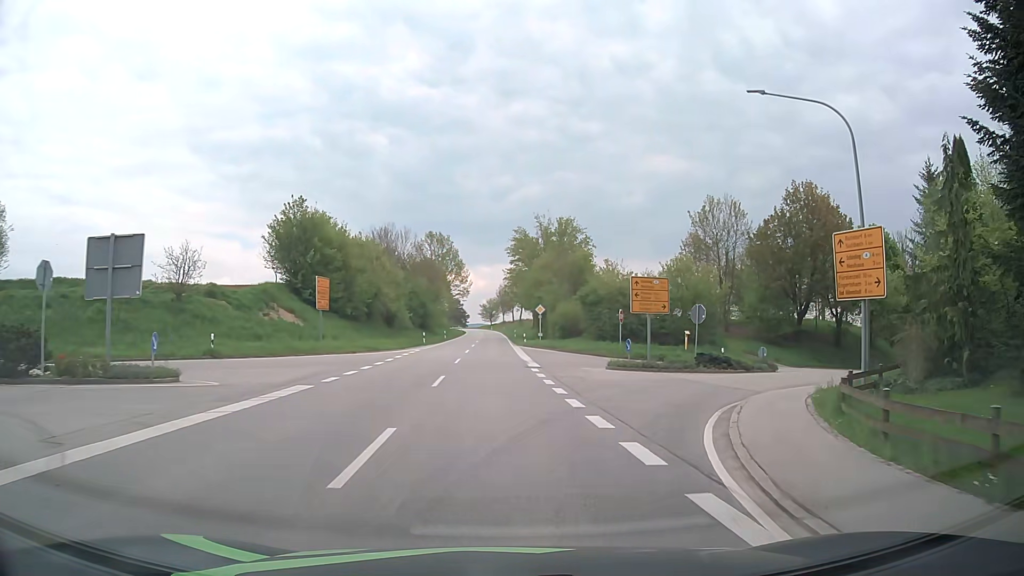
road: secondary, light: Day
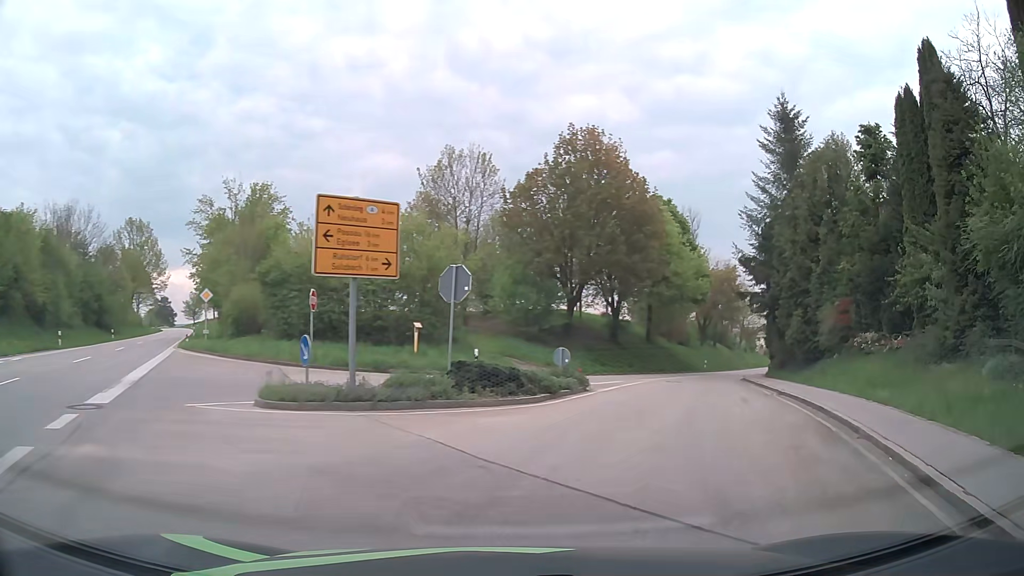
(+2.8, +16.3) m; +24°
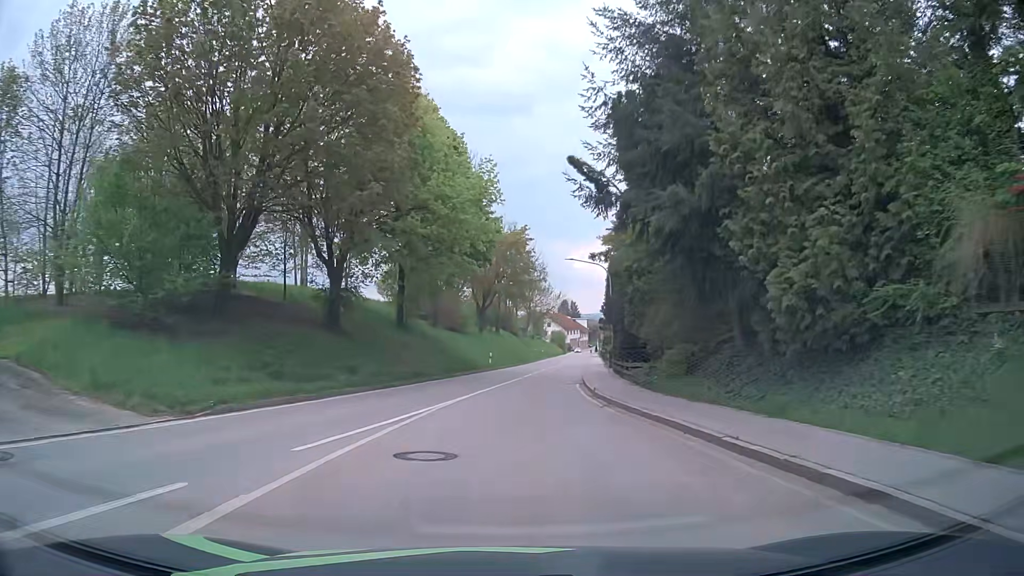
(+5.5, +22.7) m; +20°
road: tertiary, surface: asphalt
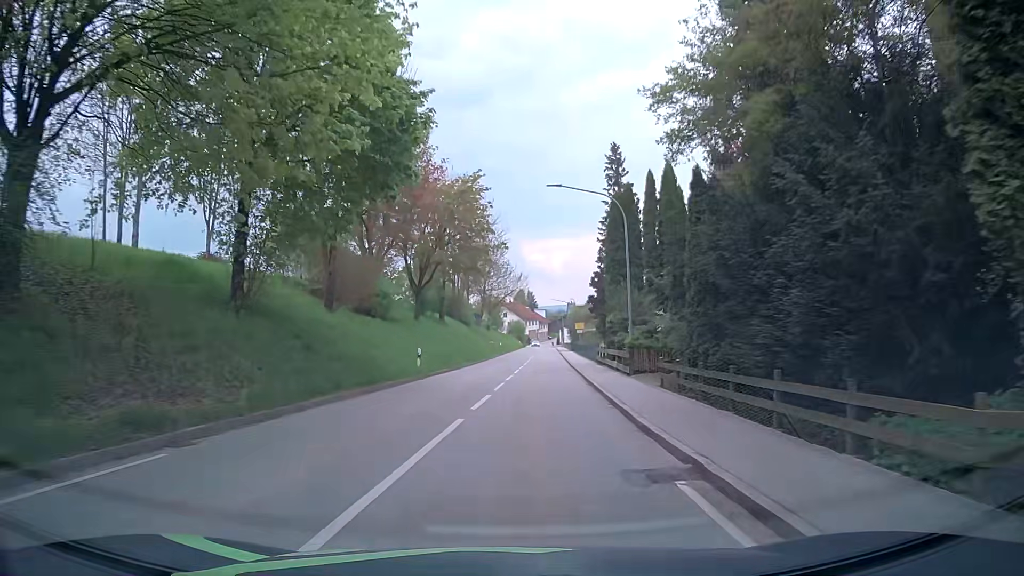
(+0.4, +19.9) m; +3°
